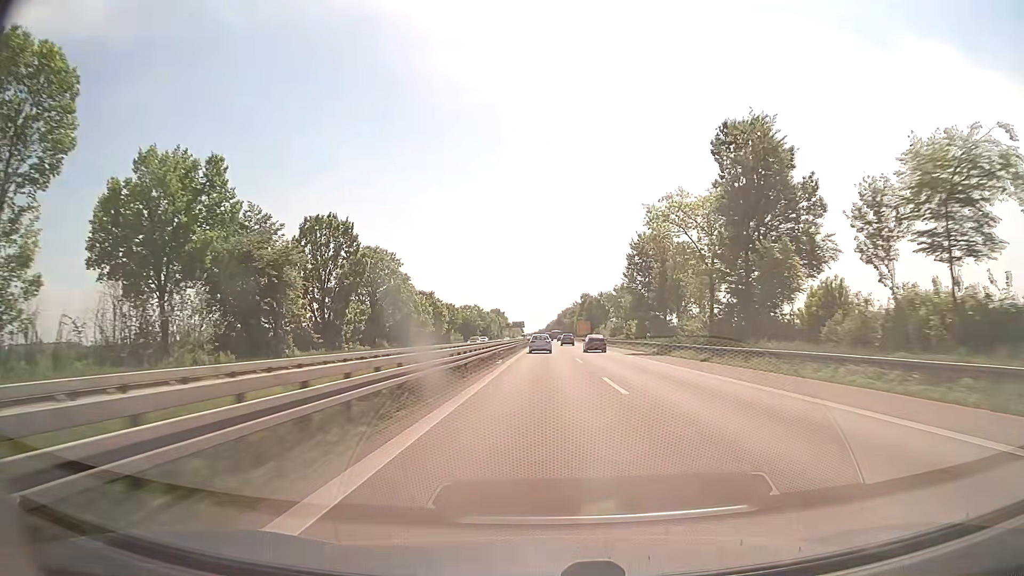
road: trunk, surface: asphalt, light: Day
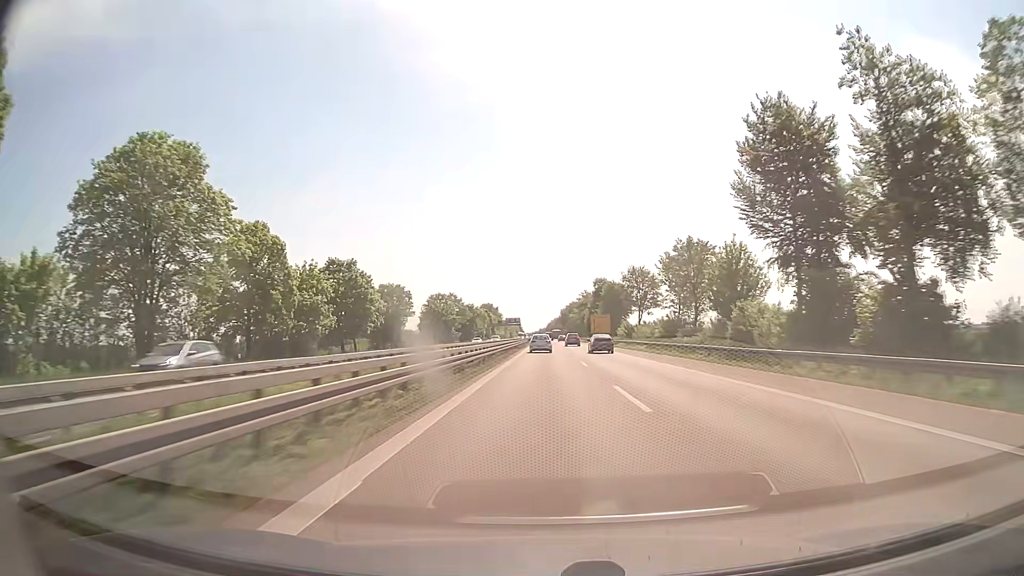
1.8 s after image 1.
(0.0, +57.5) m; 0°
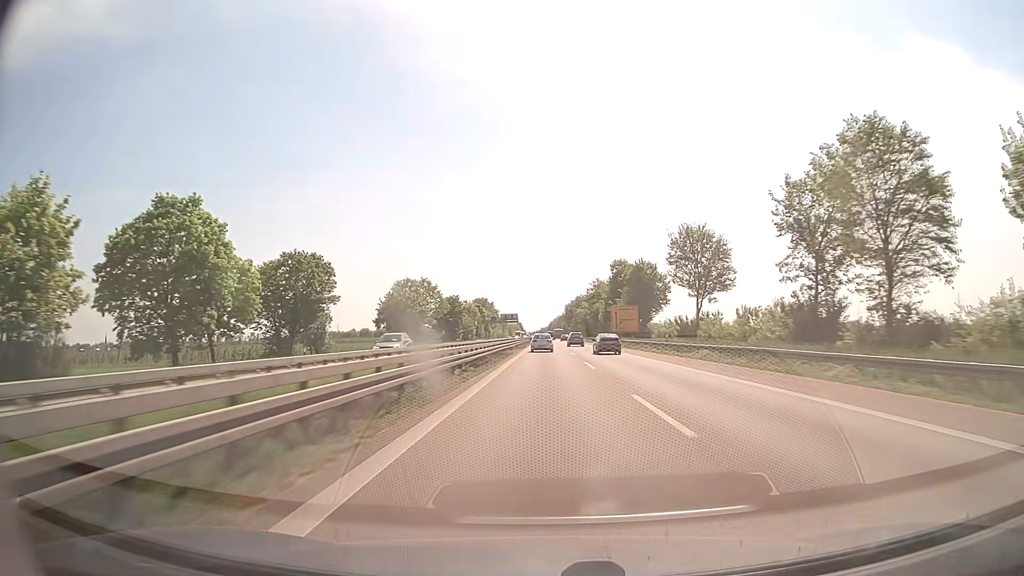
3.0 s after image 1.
(-0.2, +38.9) m; 0°
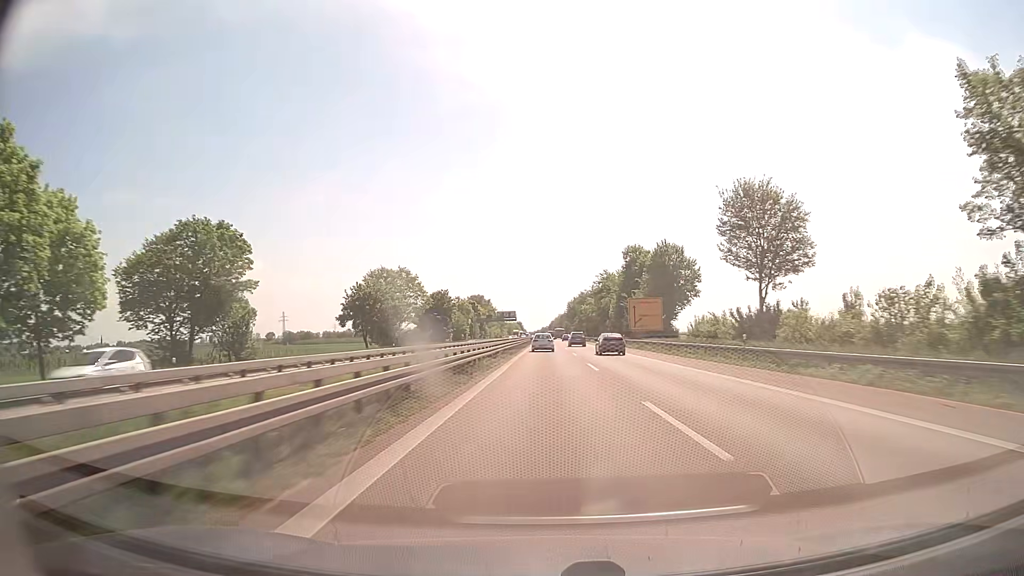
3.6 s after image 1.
(0.0, +19.5) m; 0°
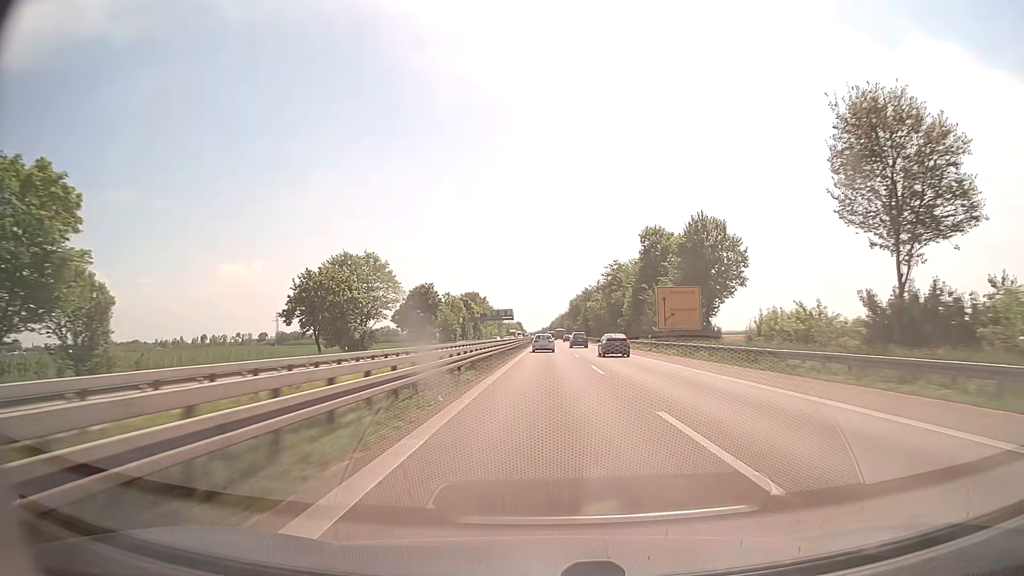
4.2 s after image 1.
(0.0, +19.5) m; 0°
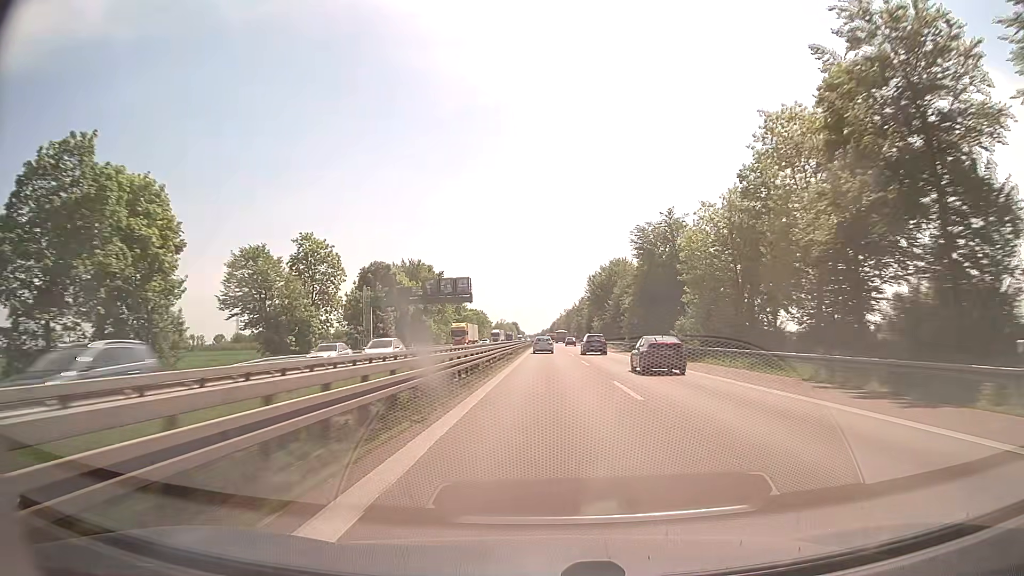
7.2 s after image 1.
(0.0, +98.7) m; 0°
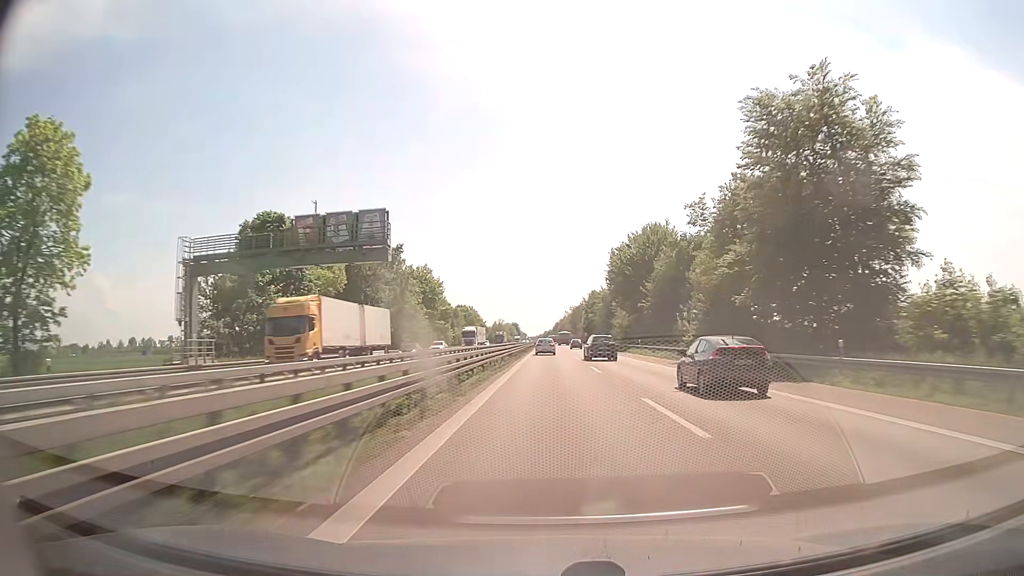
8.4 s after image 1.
(-0.1, +41.7) m; 0°
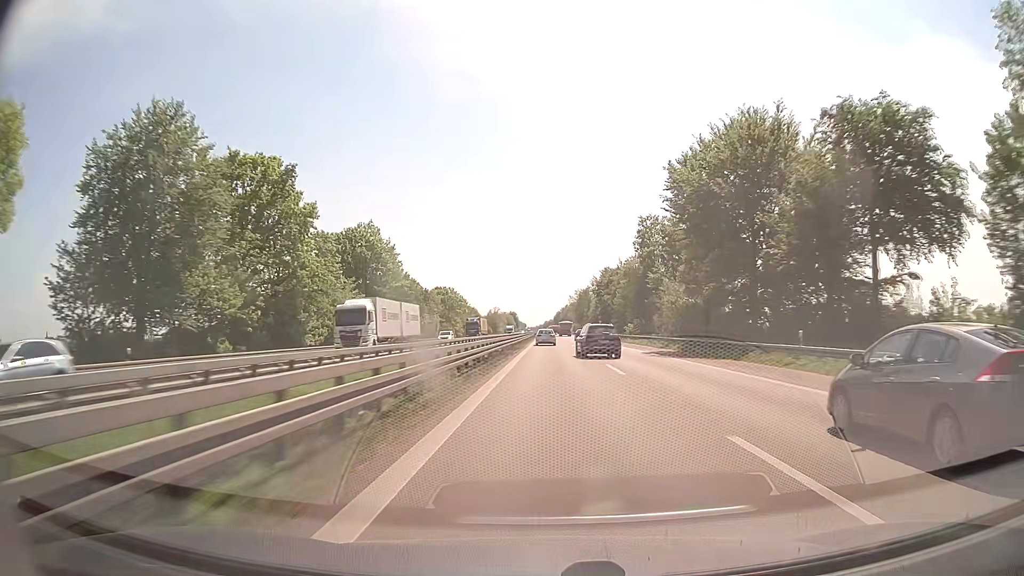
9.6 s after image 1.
(0.0, +42.6) m; 0°
(0, +10) (0, +20) (0, +30) (0, +40) (0, +50) (0, +60) (0, +70) (0, +80) (0, +90) (0, +100) m
